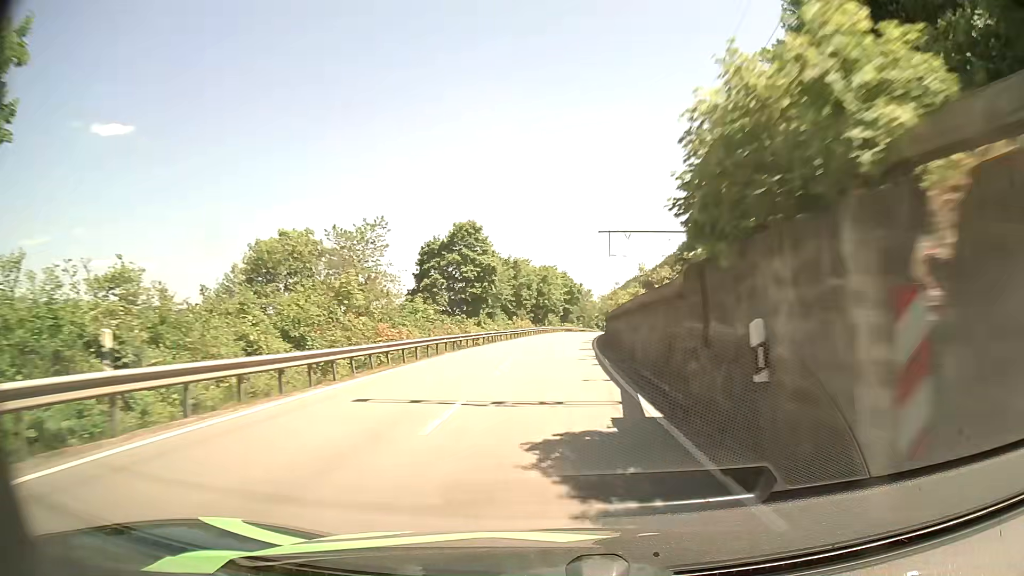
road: primary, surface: asphalt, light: Day
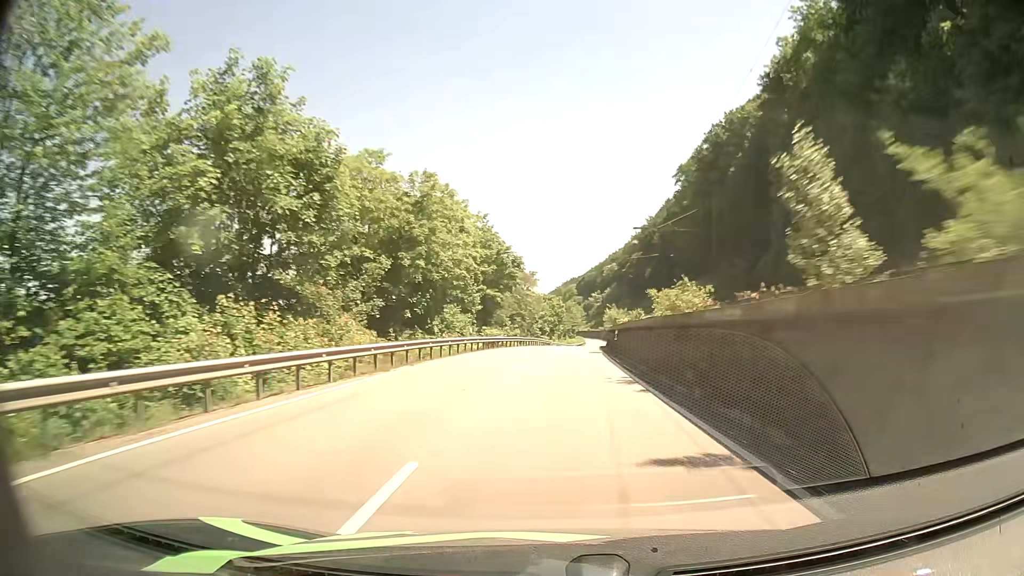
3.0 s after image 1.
(+2.9, +65.2) m; +5°
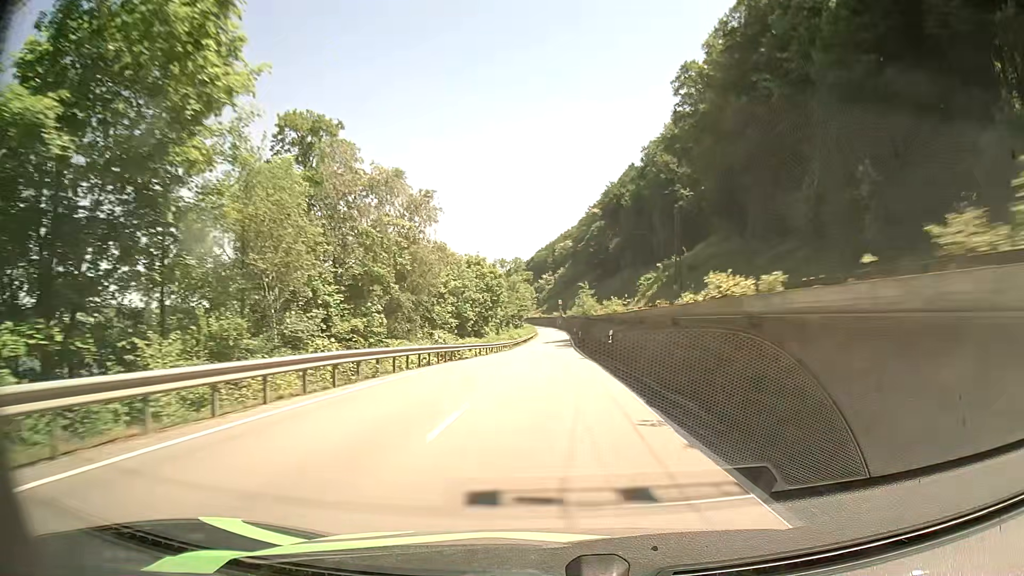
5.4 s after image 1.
(+2.7, +53.8) m; +5°
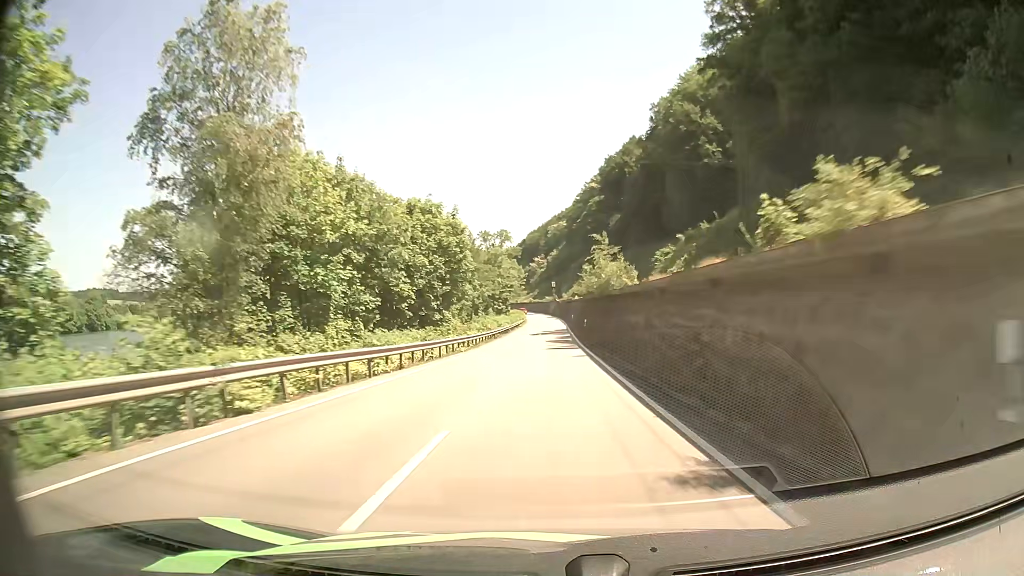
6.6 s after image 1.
(+0.2, +27.0) m; +1°
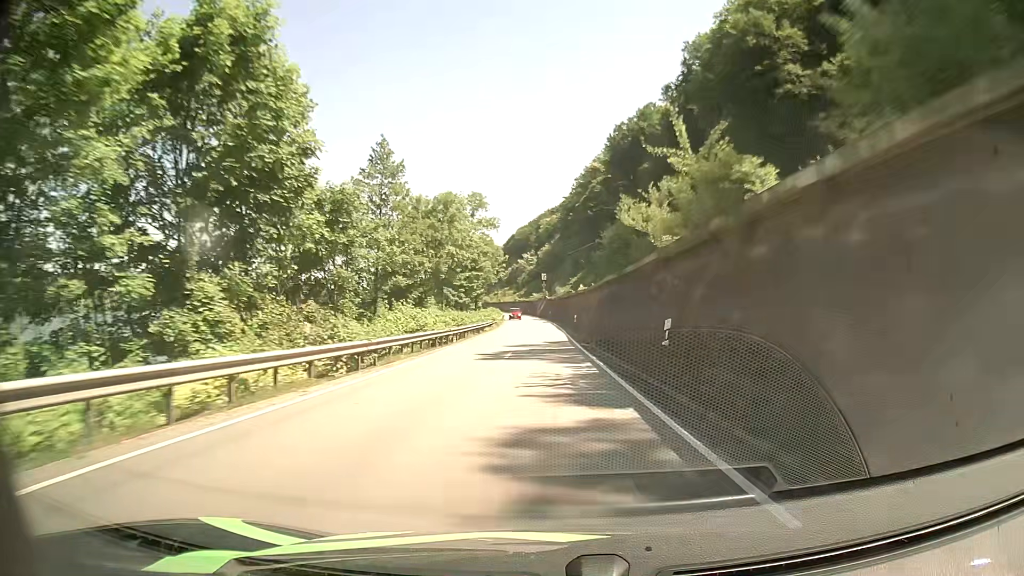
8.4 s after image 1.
(+0.1, +40.6) m; +1°
(0, +10) (0, +20) (0, +30) (0, +40) (0, +50) (0, +60) (-1, +70) (-1, +80) (-1, +90) (-2, +100) m
